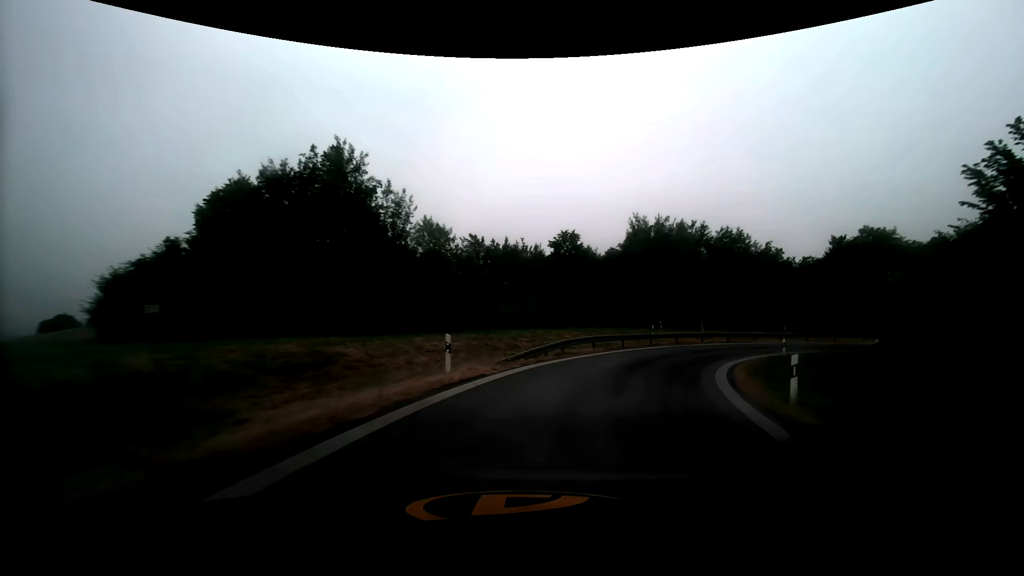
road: motorway_link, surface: asphalt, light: Day
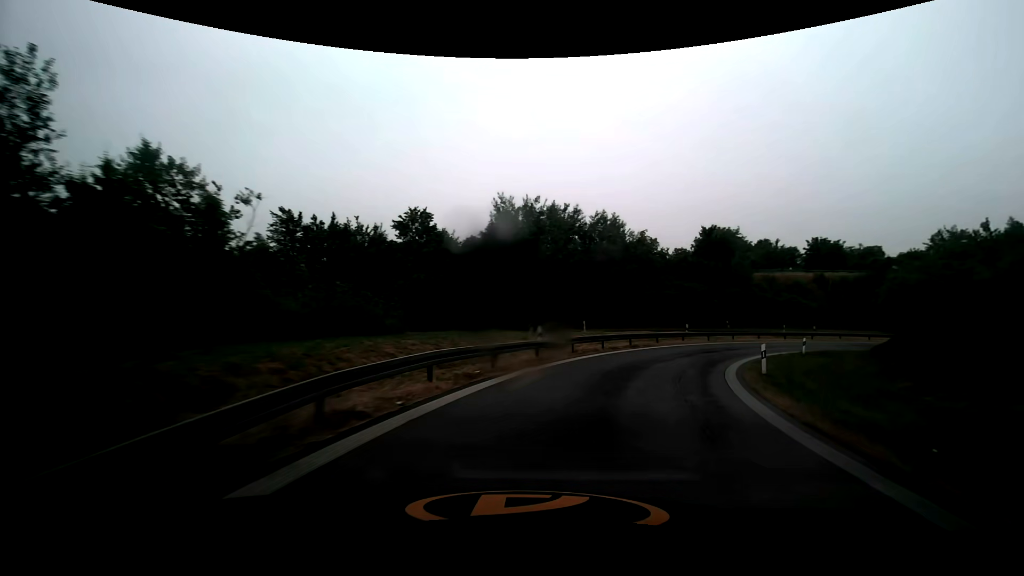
(+2.0, +14.6) m; +16°
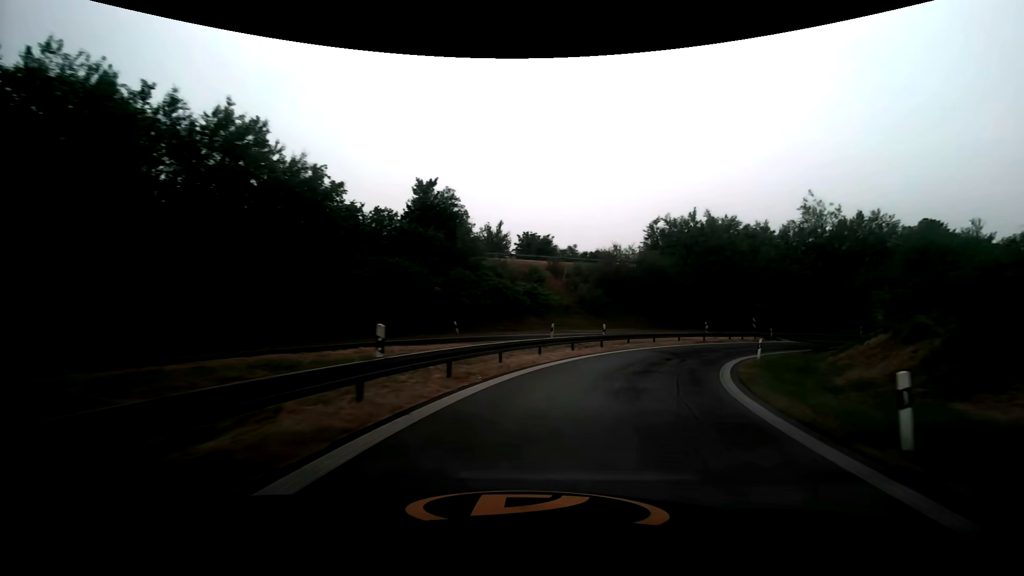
(+8.1, +27.9) m; +33°
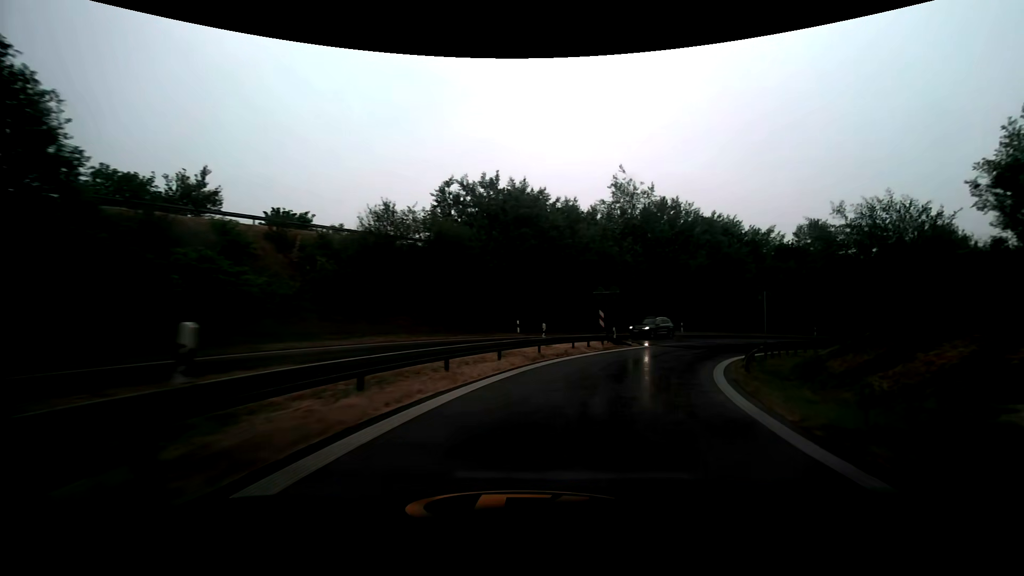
(+4.6, +21.6) m; +24°
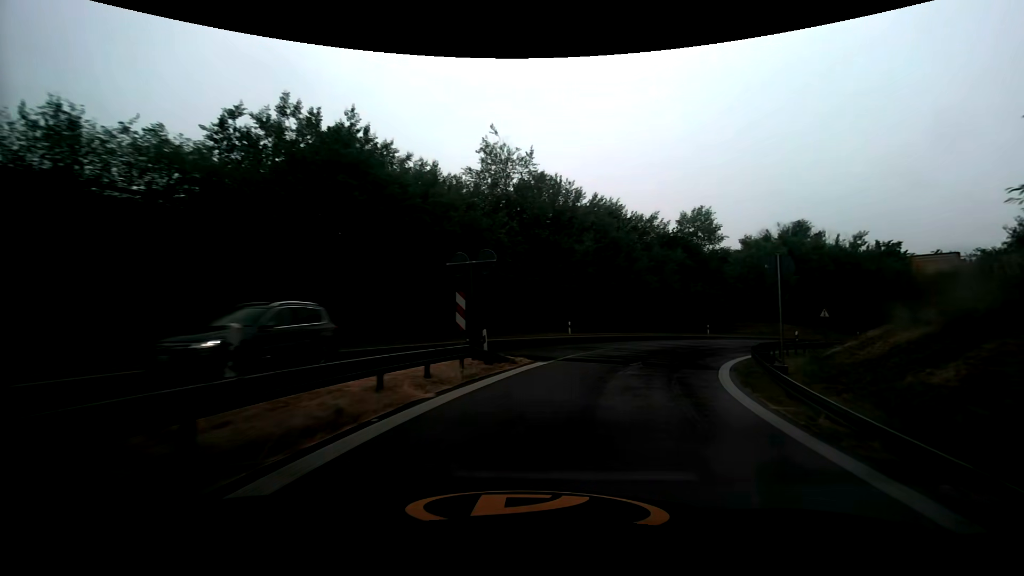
(+2.0, +14.5) m; +15°
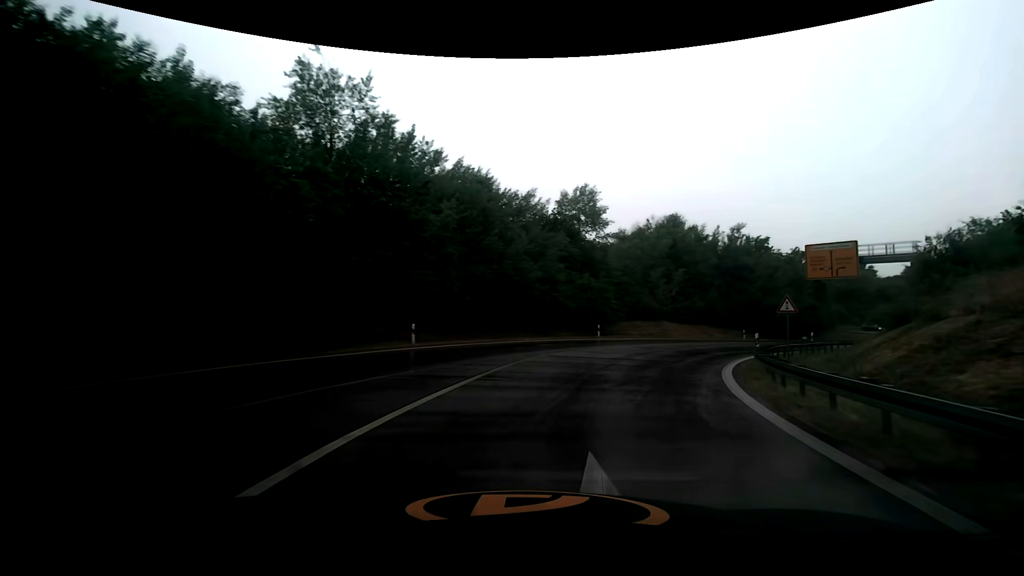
(+1.9, +14.1) m; +15°
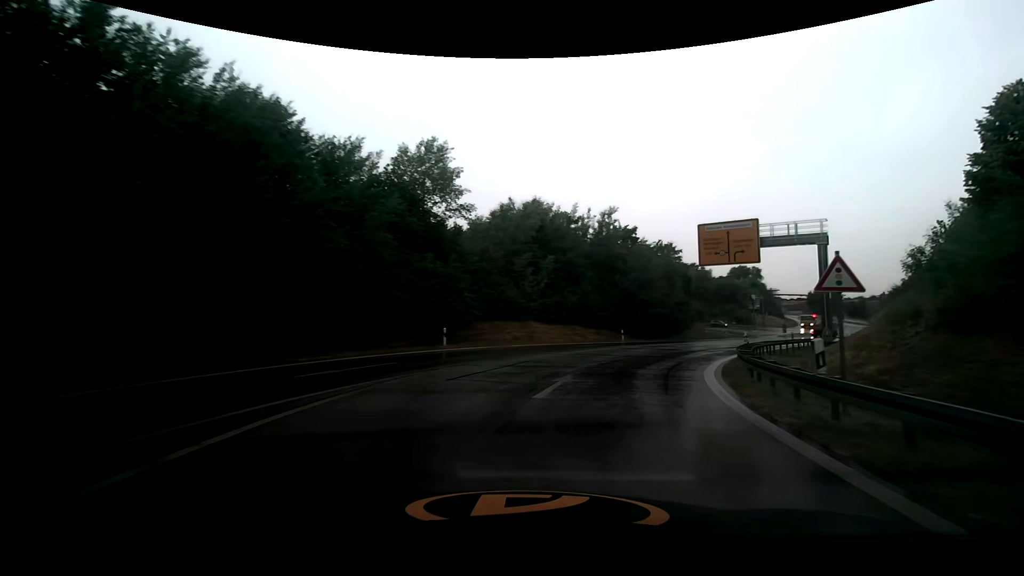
(+2.1, +14.1) m; +16°
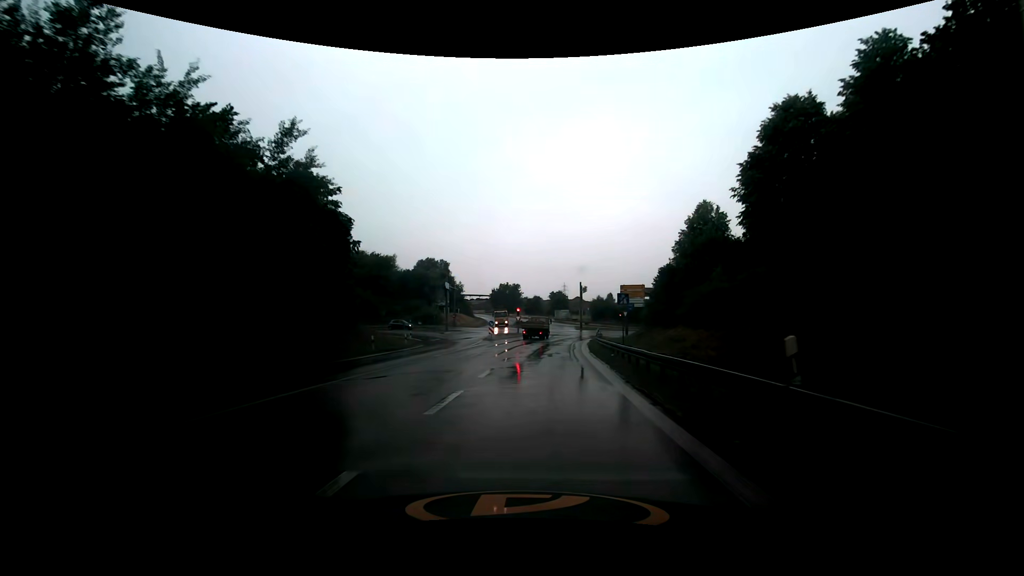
(+12.5, +33.7) m; +35°
(0, +10) (+1, +20) (+2, +30) (+3, +40) (+4, +50) (+6, +60) (+12, +68) (+21, +71) (+31, +72) (+41, +71) m
